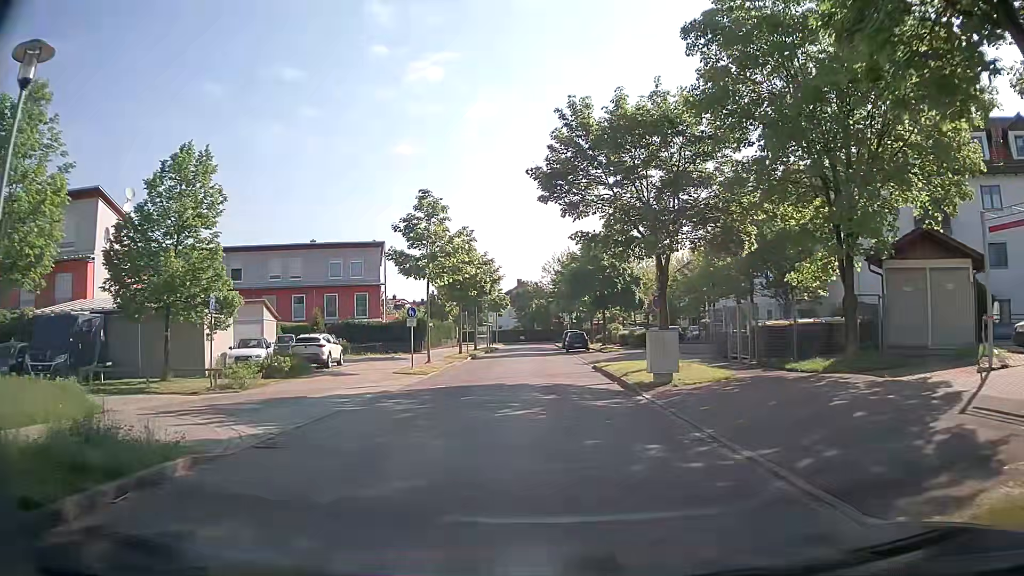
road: residential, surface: asphalt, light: Day
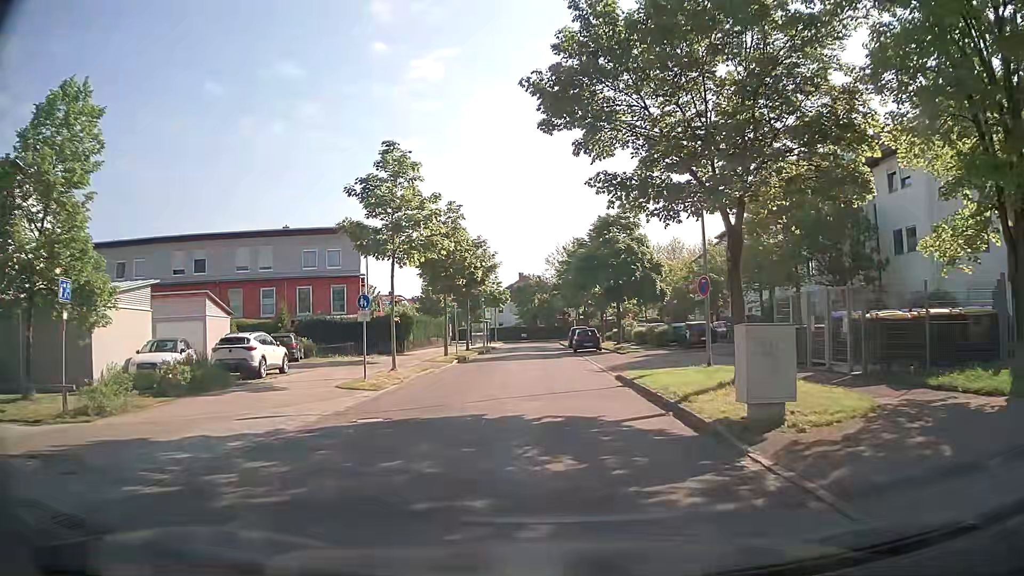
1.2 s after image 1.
(0.0, +7.6) m; 0°
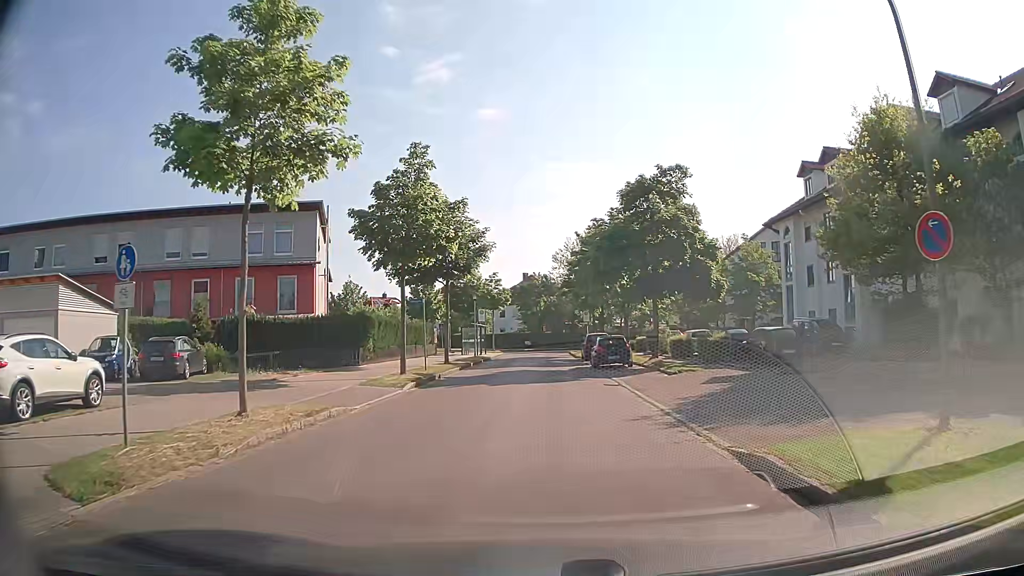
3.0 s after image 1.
(-0.2, +11.9) m; -2°
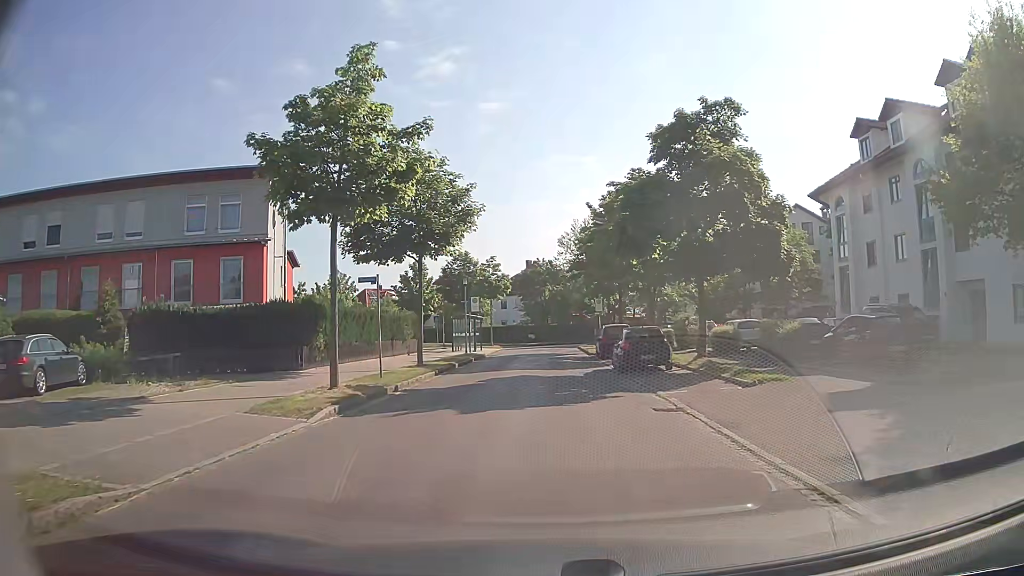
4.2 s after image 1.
(+0.1, +8.2) m; 0°
(0, +10) (0, +20) (0, +30) (0, +40) (+1, +50) (0, +60) (-3, +69) (-10, +76) (-18, +83) (-25, +89) m
